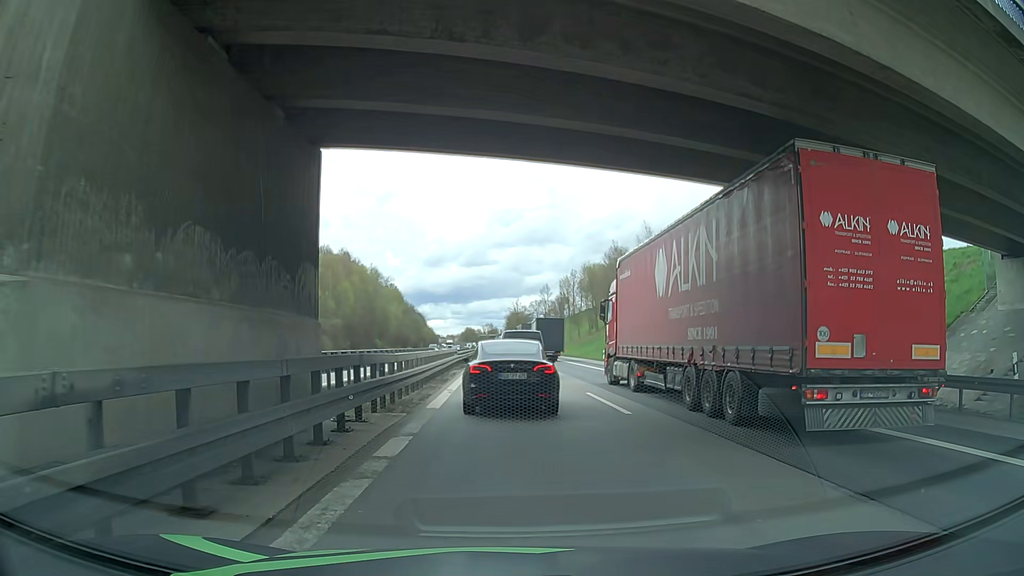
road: motorway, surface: asphalt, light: Day
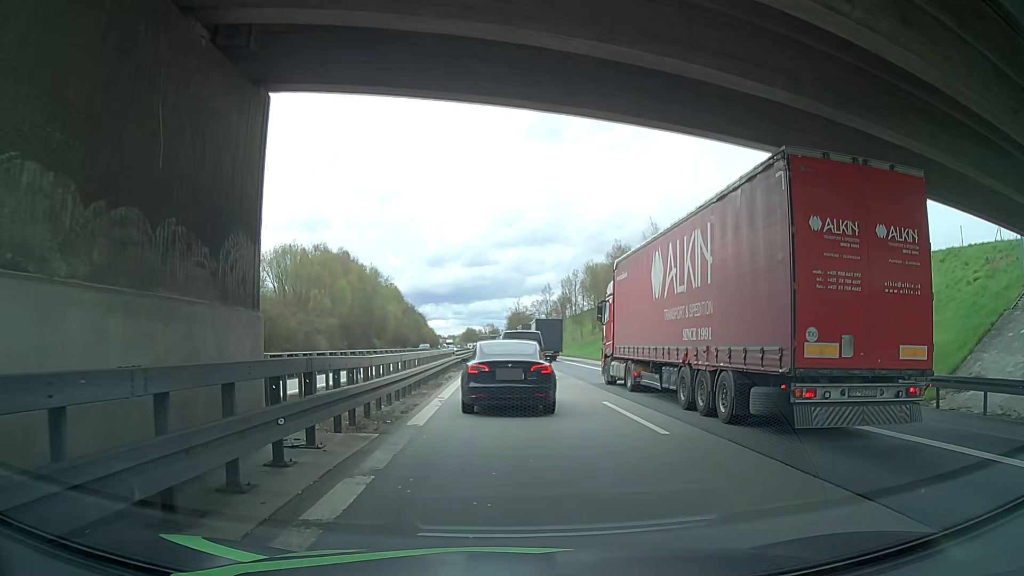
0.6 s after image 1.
(0.0, +3.0) m; +1°
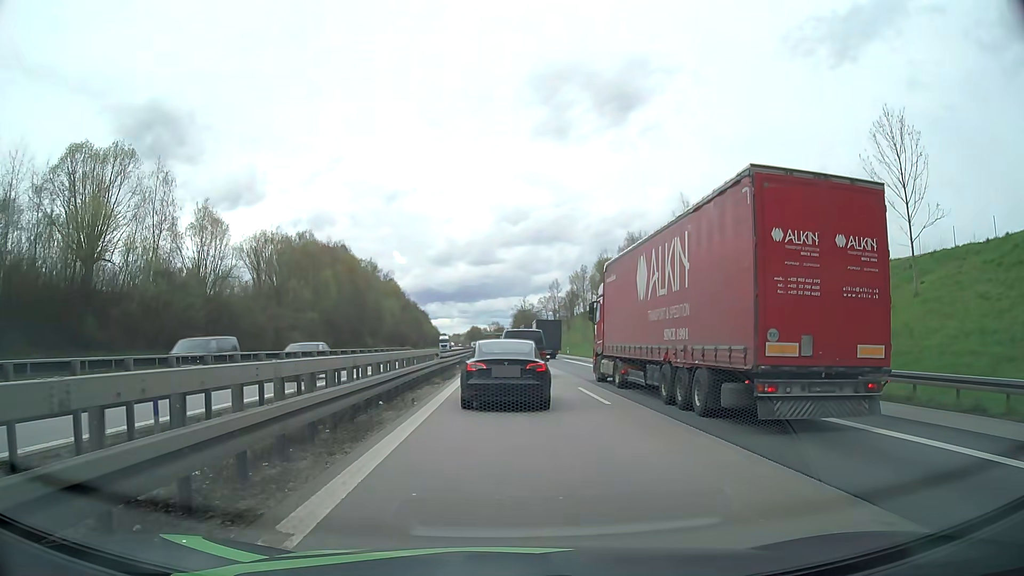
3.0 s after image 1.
(-0.2, +12.9) m; -1°
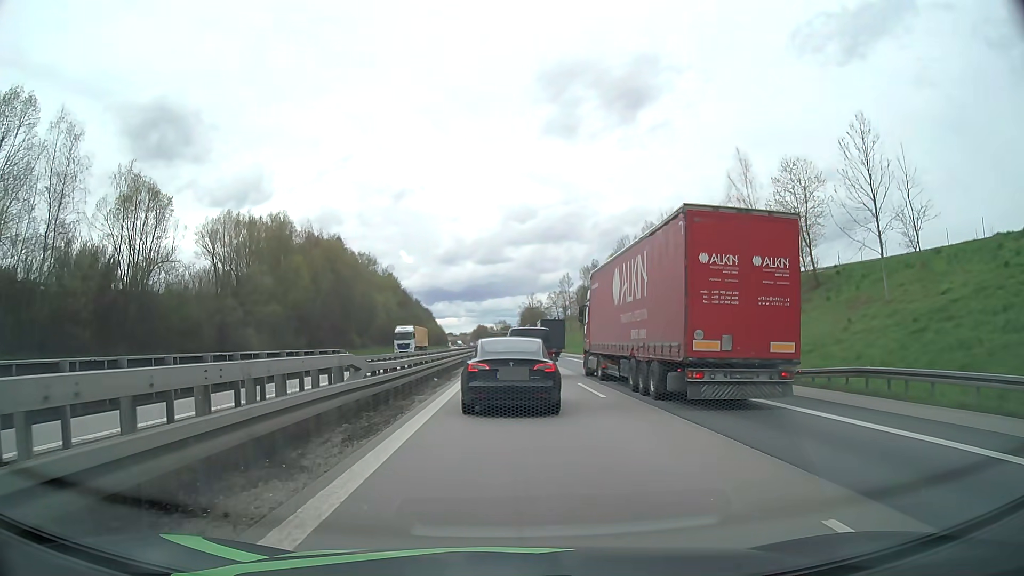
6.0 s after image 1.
(-0.2, +16.7) m; -1°
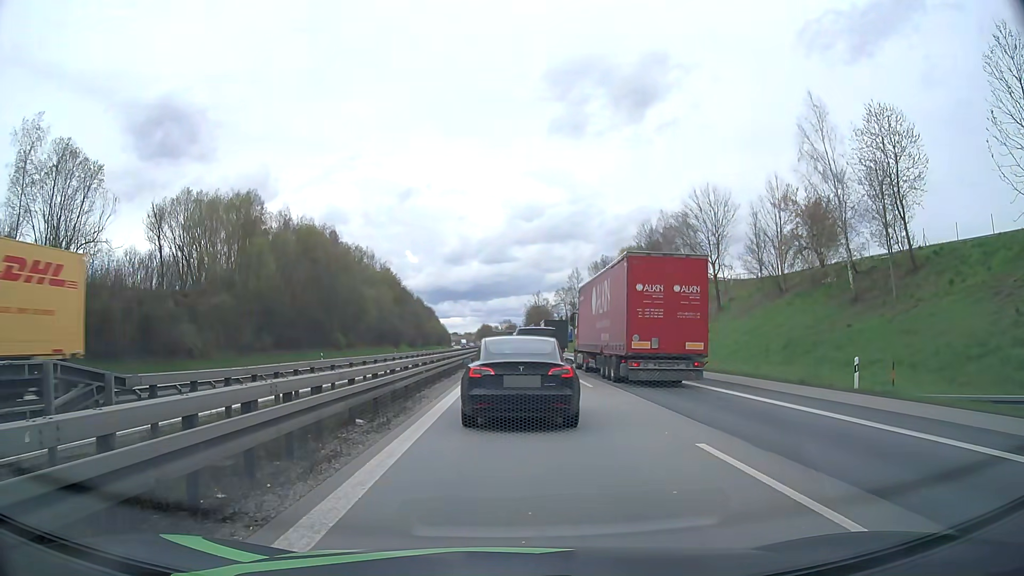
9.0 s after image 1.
(-0.1, +13.8) m; -1°
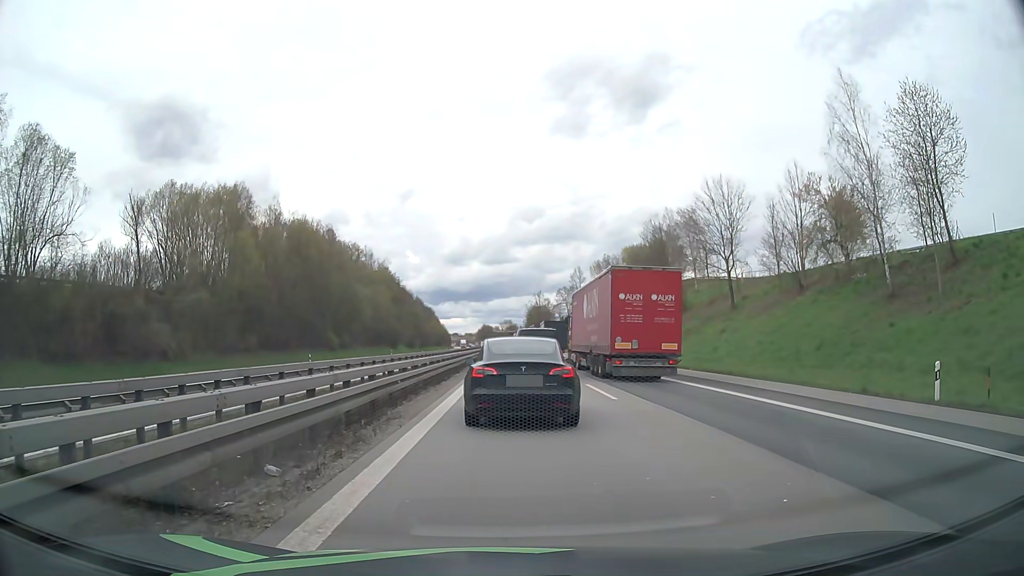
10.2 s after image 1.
(0.0, +4.5) m; +1°
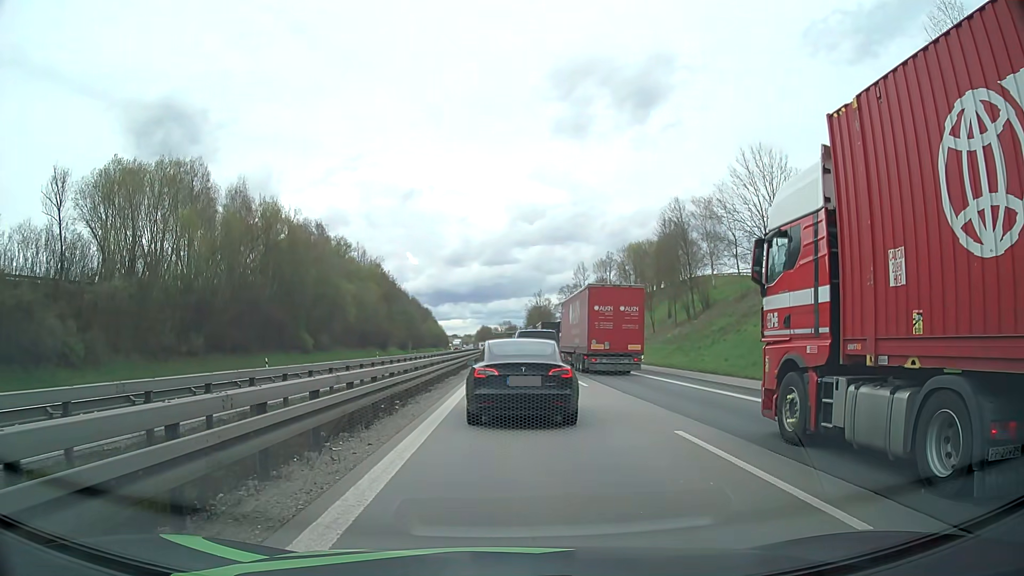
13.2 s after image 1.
(0.0, +12.2) m; 0°
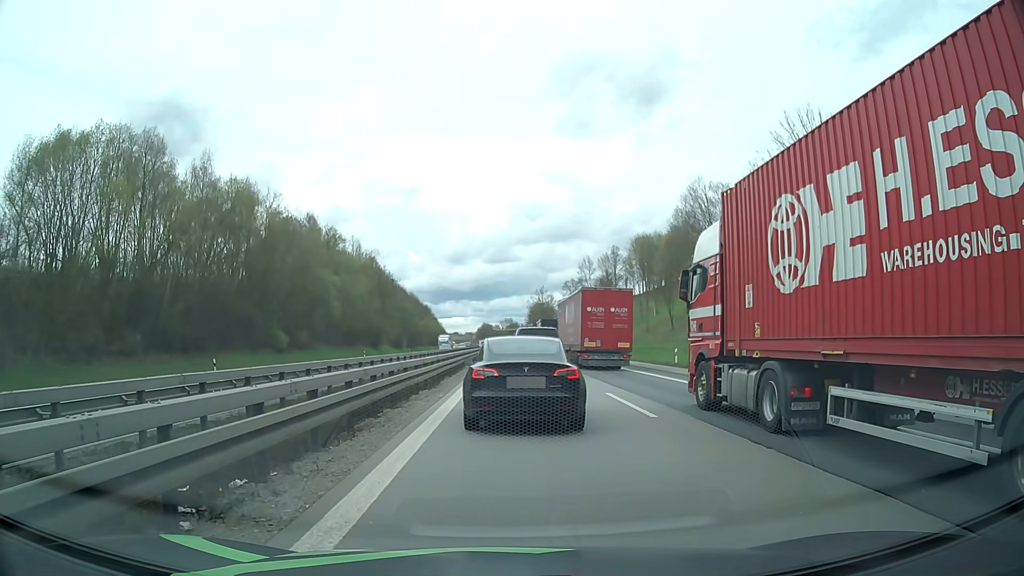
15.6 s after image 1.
(+0.1, +10.2) m; 0°
(0, +10) (0, +20) (0, +30) (0, +40) (0, +50) (0, +60) (0, +70) (0, +80) (0, +90) (0, +100) m
